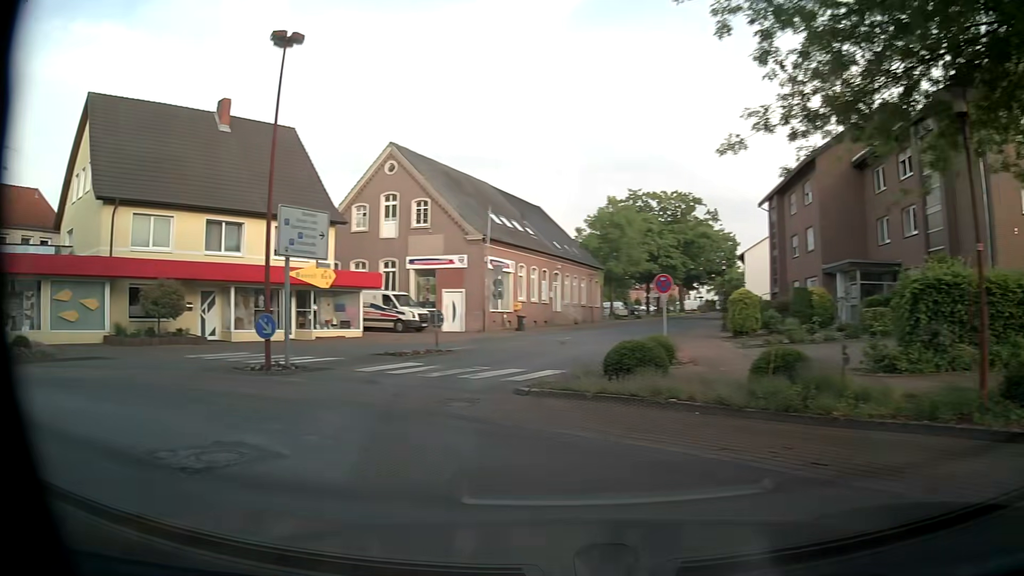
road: tertiary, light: Day
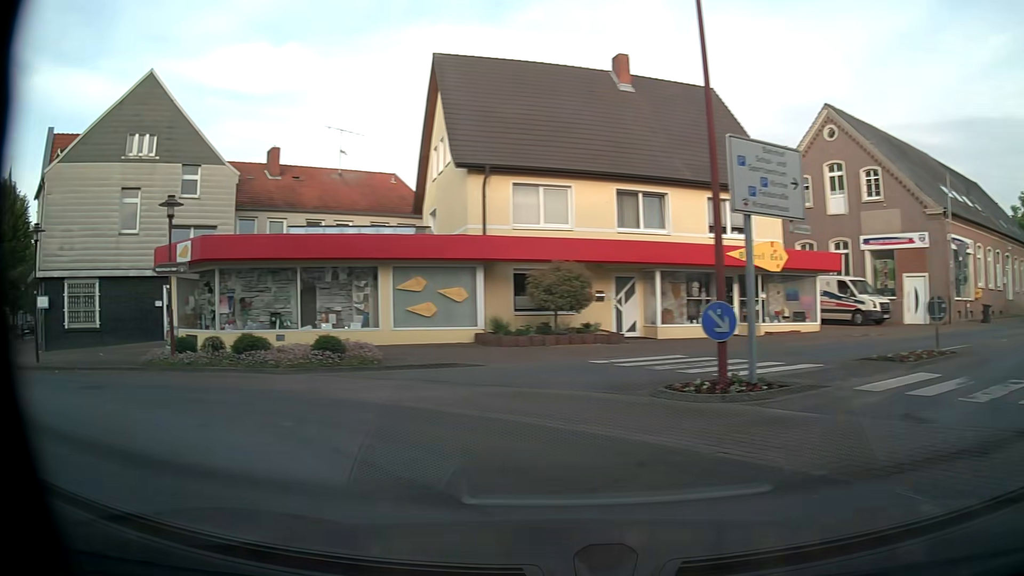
(-1.9, +5.7) m; -36°
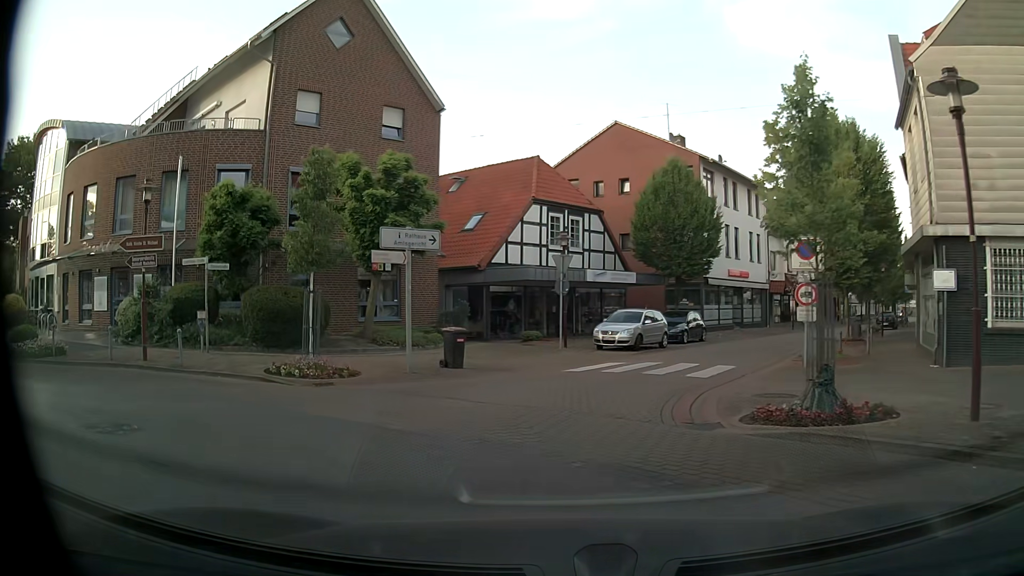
(-9.0, +9.7) m; -76°
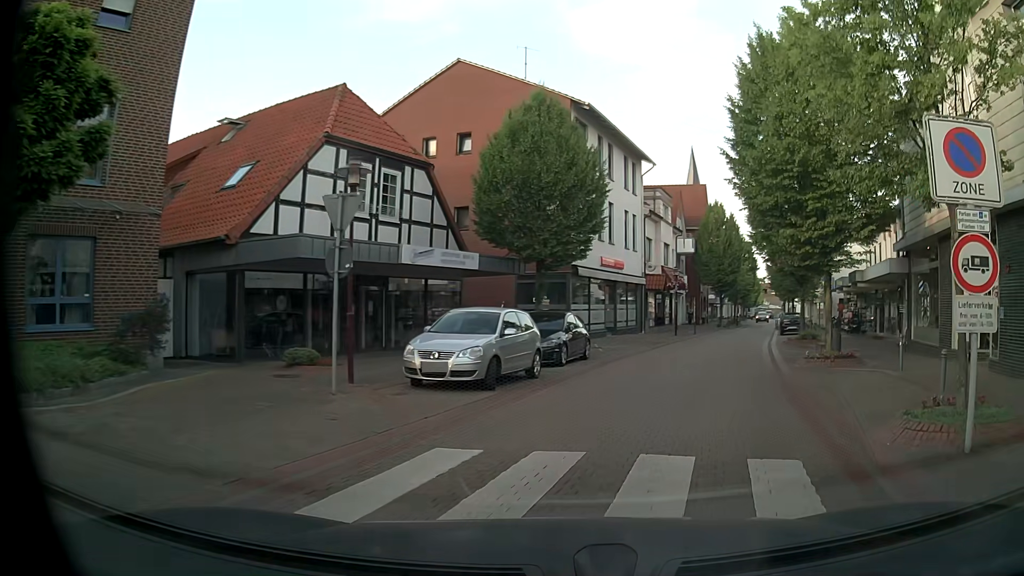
(+0.5, +11.8) m; +15°
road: residential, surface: paving_stones
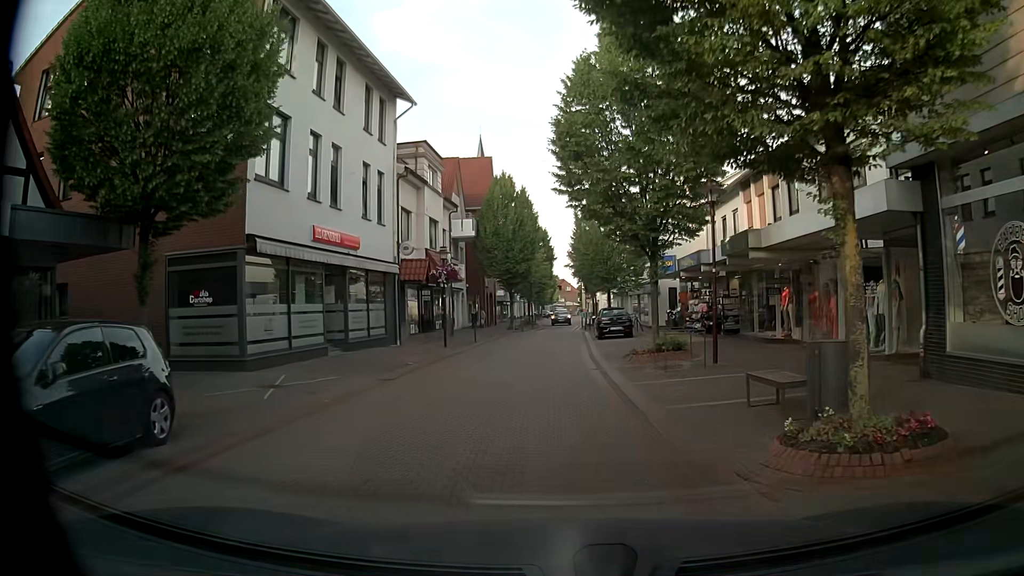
(+2.6, +12.7) m; +18°
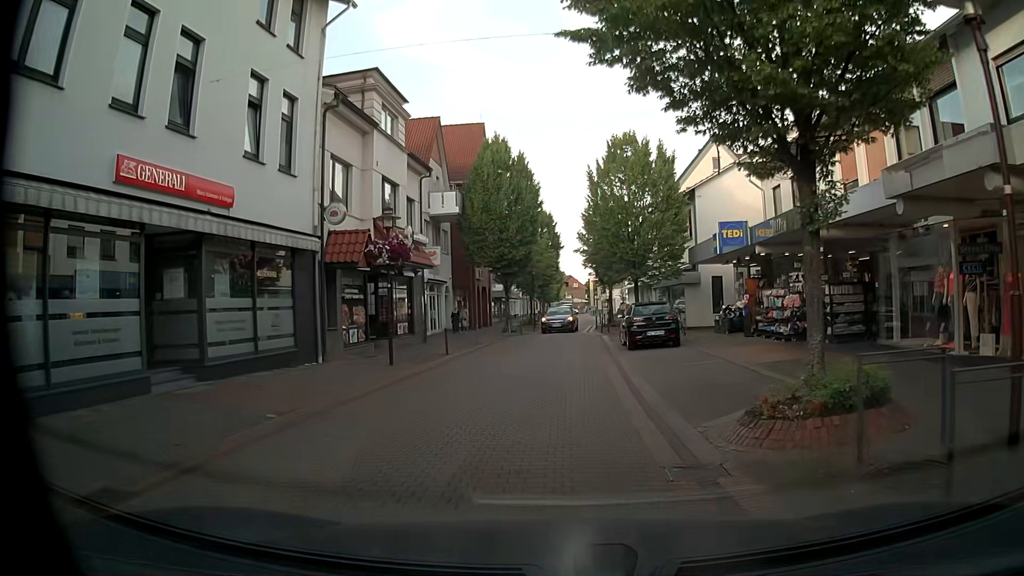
(-0.2, +10.3) m; 0°
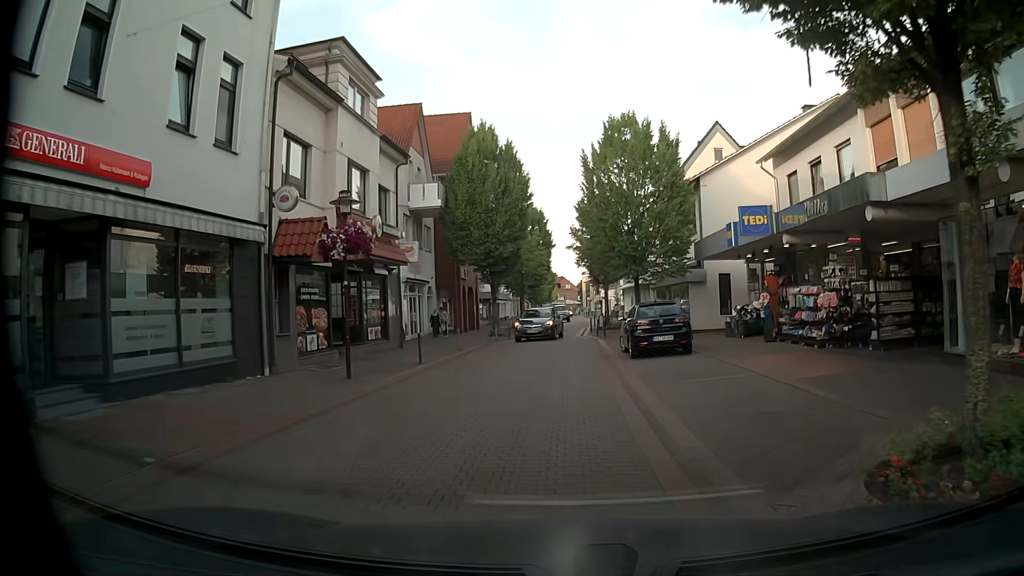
(0.0, +3.0) m; 0°
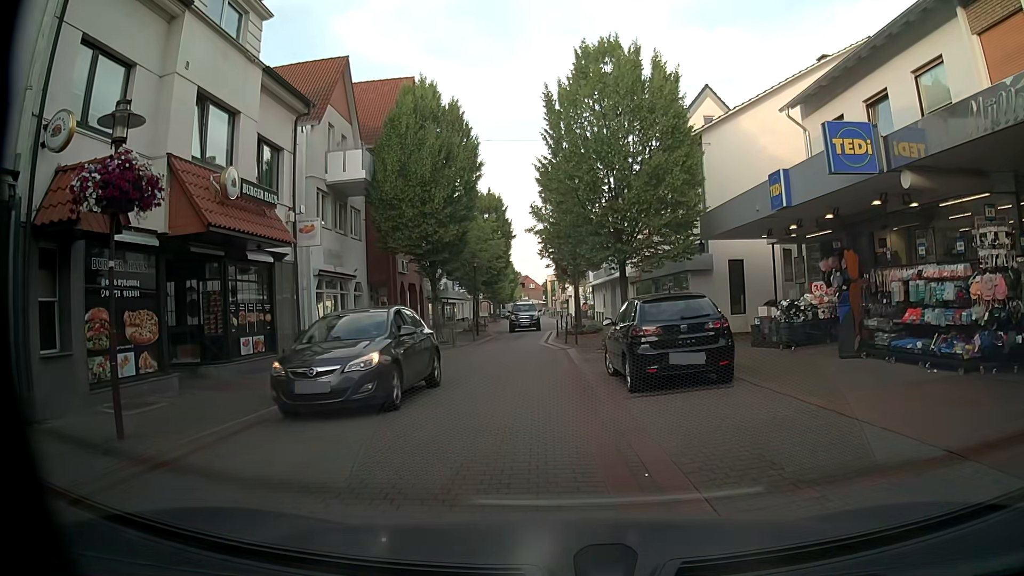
(+0.1, +7.3) m; +4°
